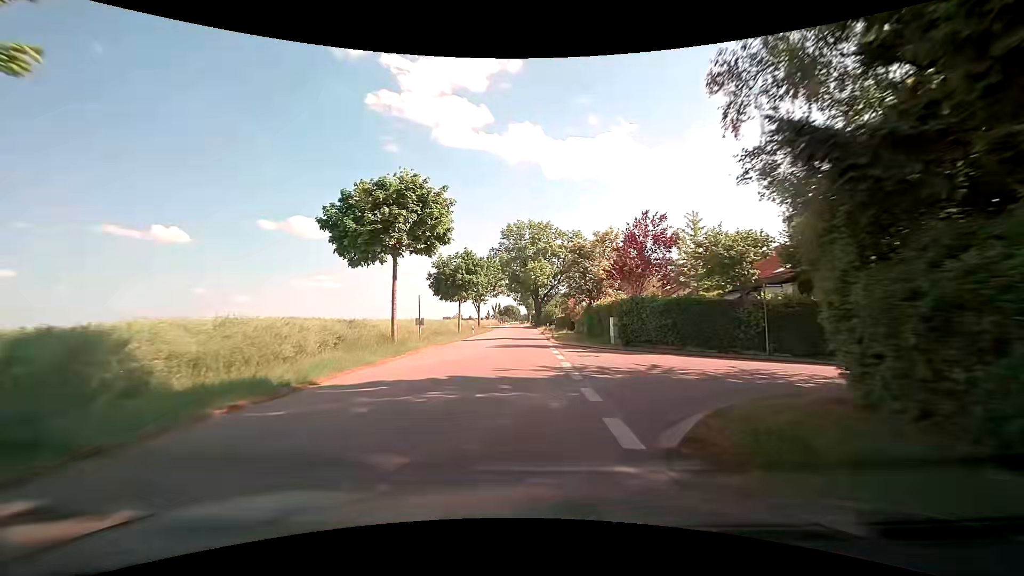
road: tertiary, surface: asphalt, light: Day
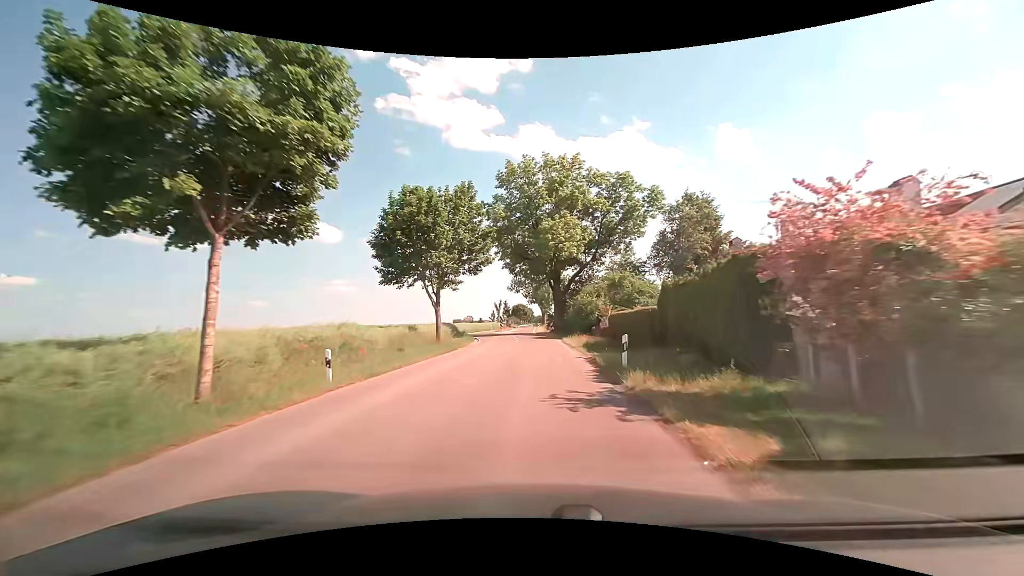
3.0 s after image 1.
(-0.8, +38.8) m; -1°
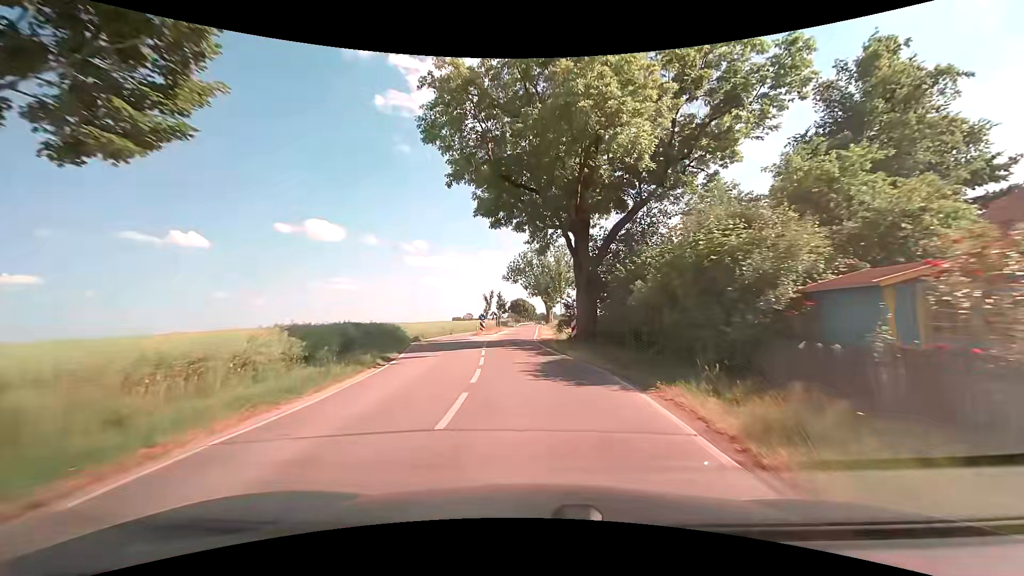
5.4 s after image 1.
(-0.4, +29.7) m; -1°
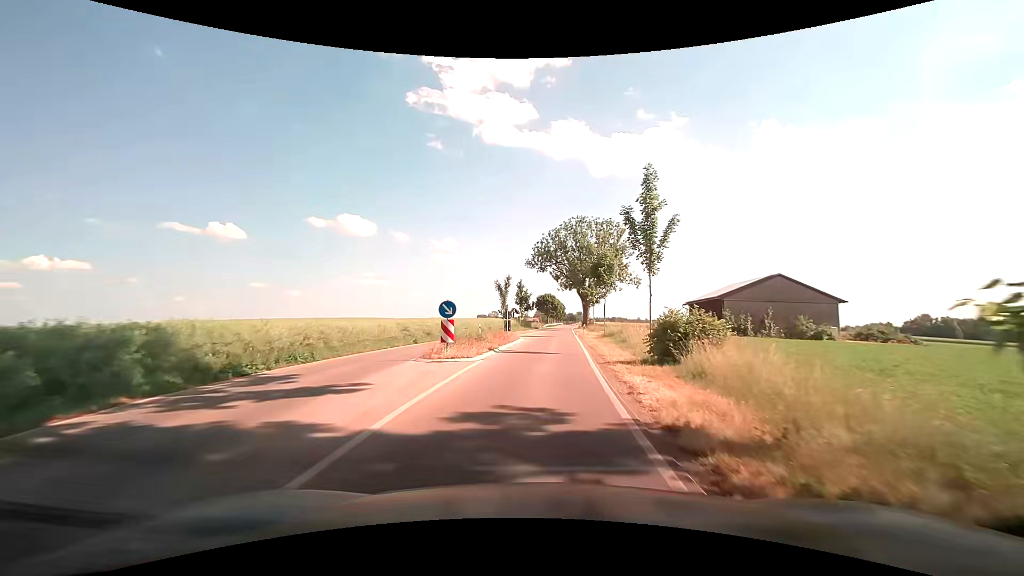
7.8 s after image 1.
(-1.0, +28.6) m; -3°
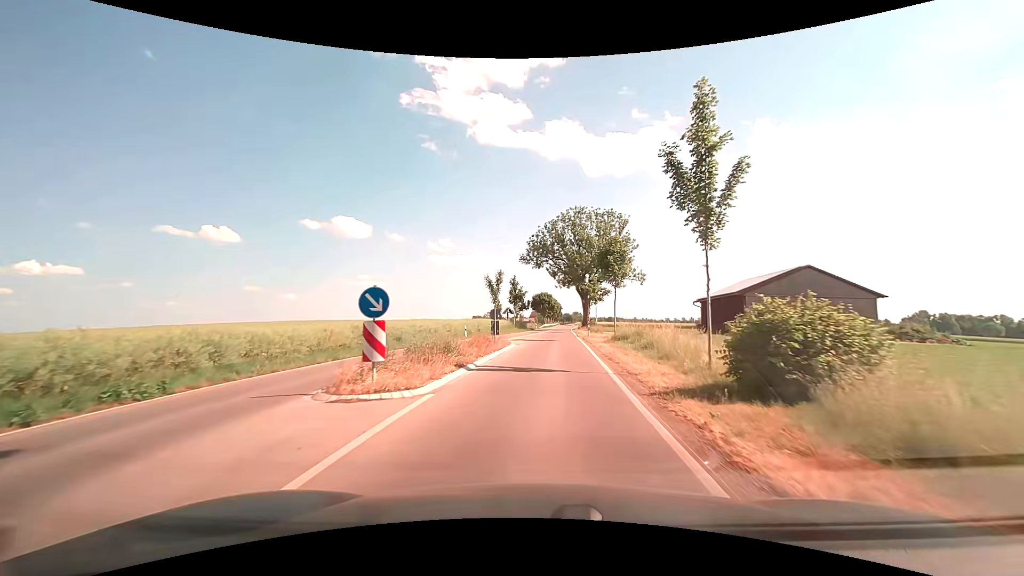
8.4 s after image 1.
(0.0, +7.3) m; +1°
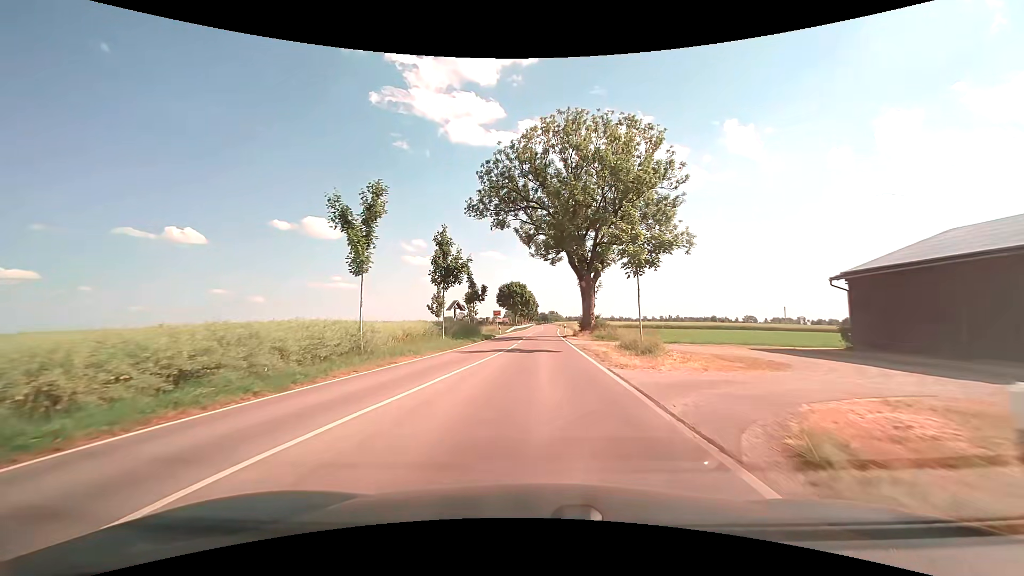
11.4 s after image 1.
(+1.0, +37.1) m; +3°
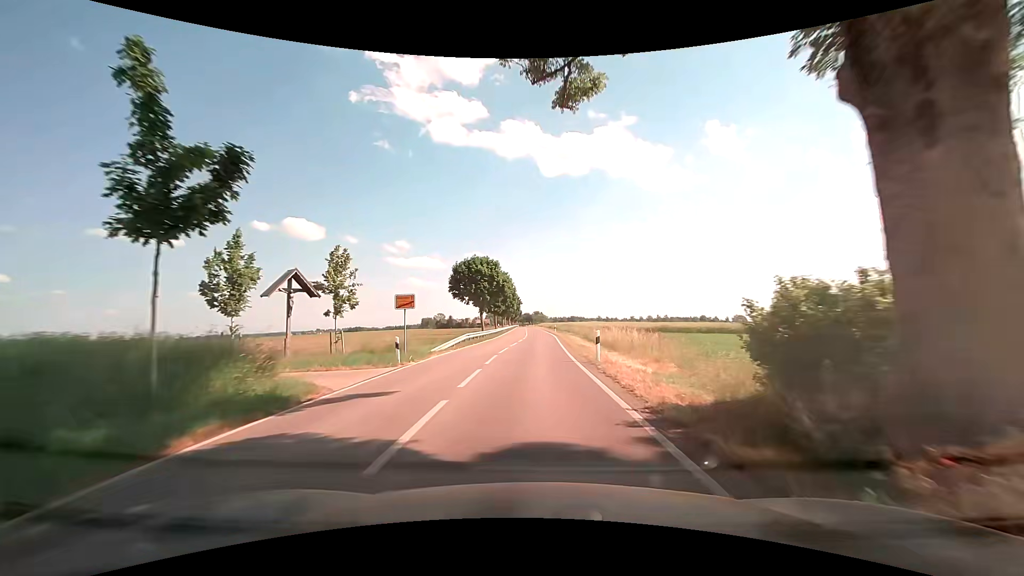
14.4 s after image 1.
(+0.3, +38.6) m; +2°
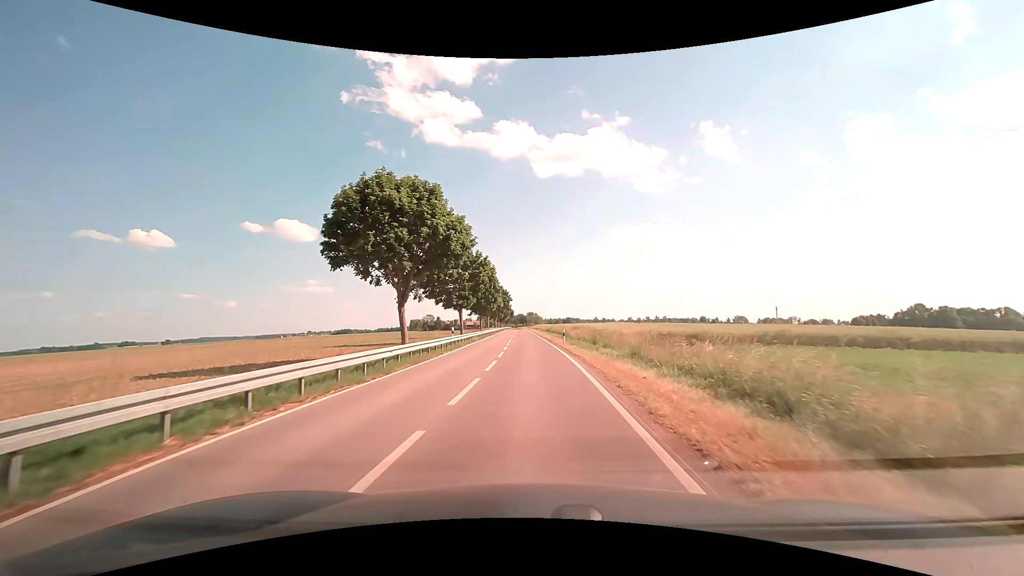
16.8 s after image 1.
(0.0, +32.4) m; 0°
(0, +10) (0, +20) (0, +30) (-1, +40) (-1, +50) (-1, +60) (-2, +70) (-2, +80) (-2, +90) (-3, +100) m
